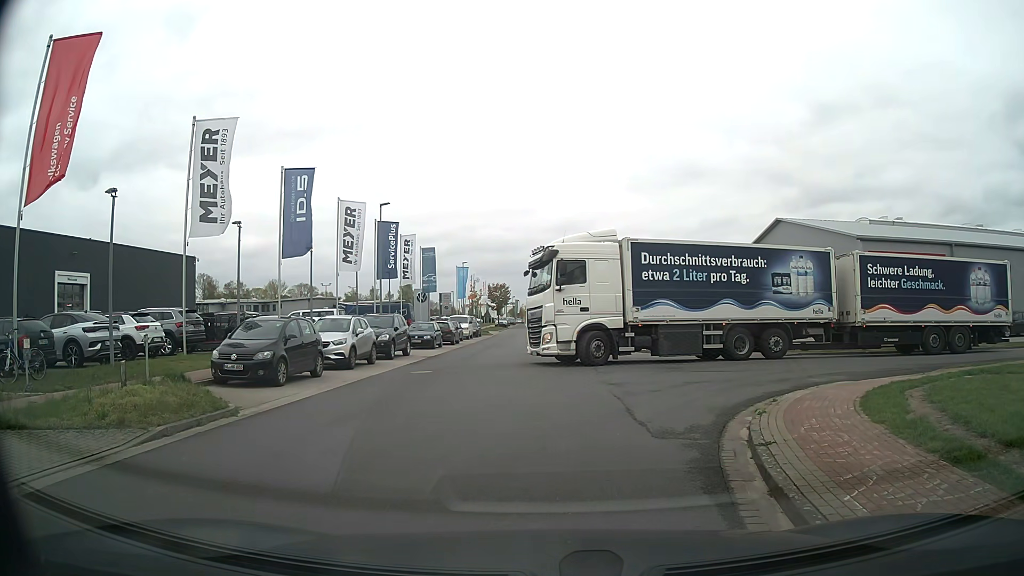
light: Day
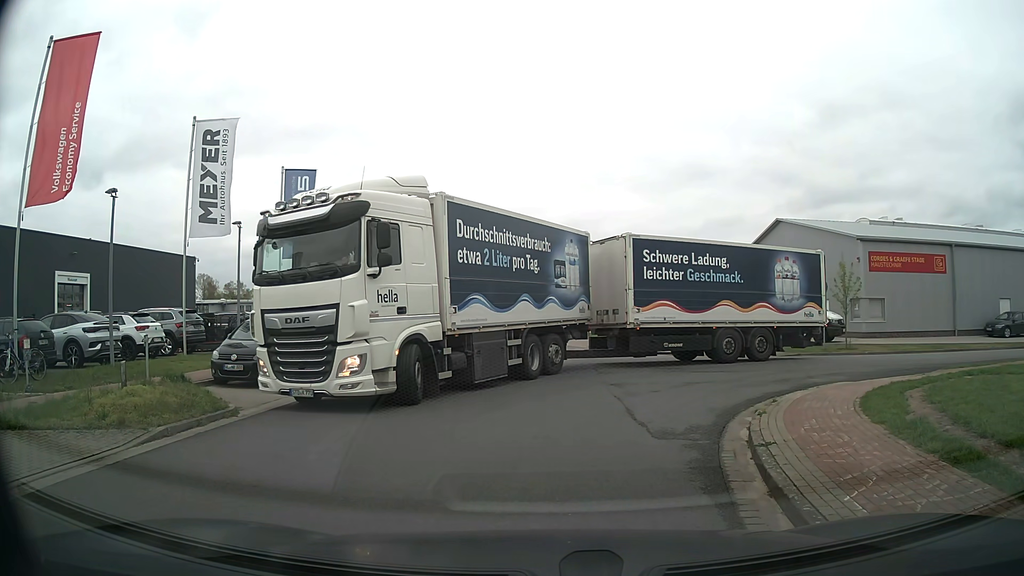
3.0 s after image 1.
(0.0, +0.1) m; 0°
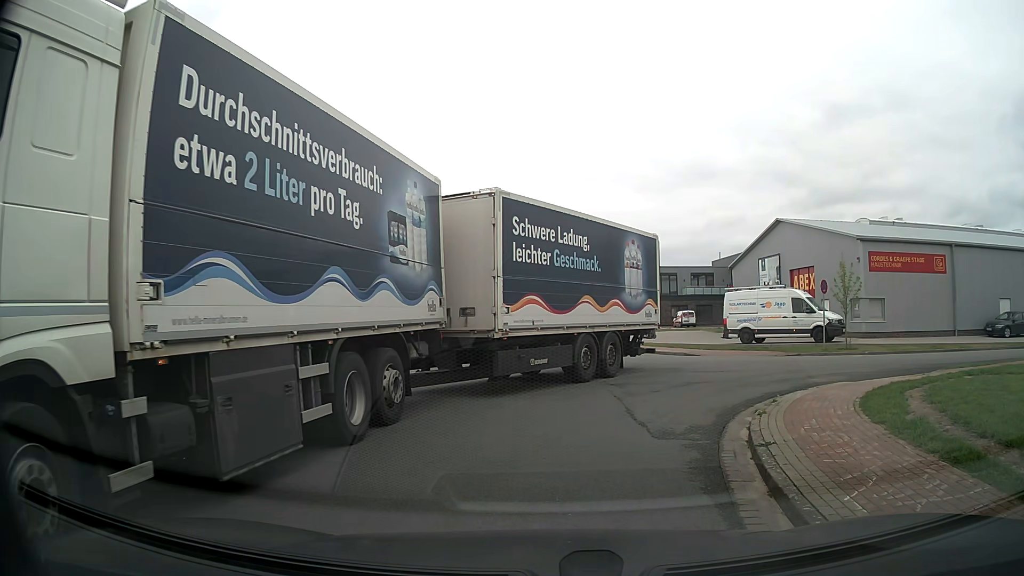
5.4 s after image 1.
(0.0, 0.0) m; 0°
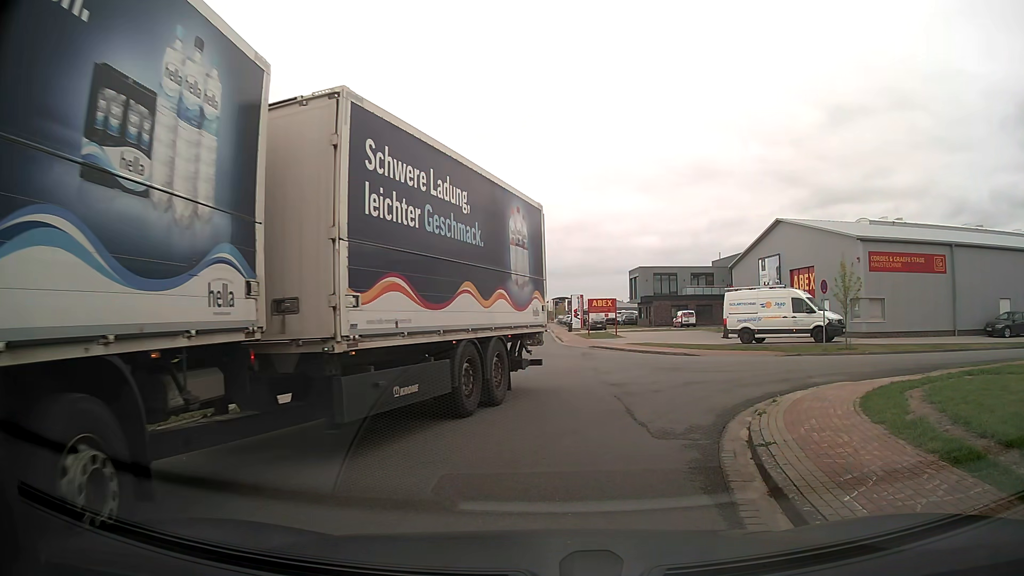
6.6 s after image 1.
(0.0, 0.0) m; 0°
